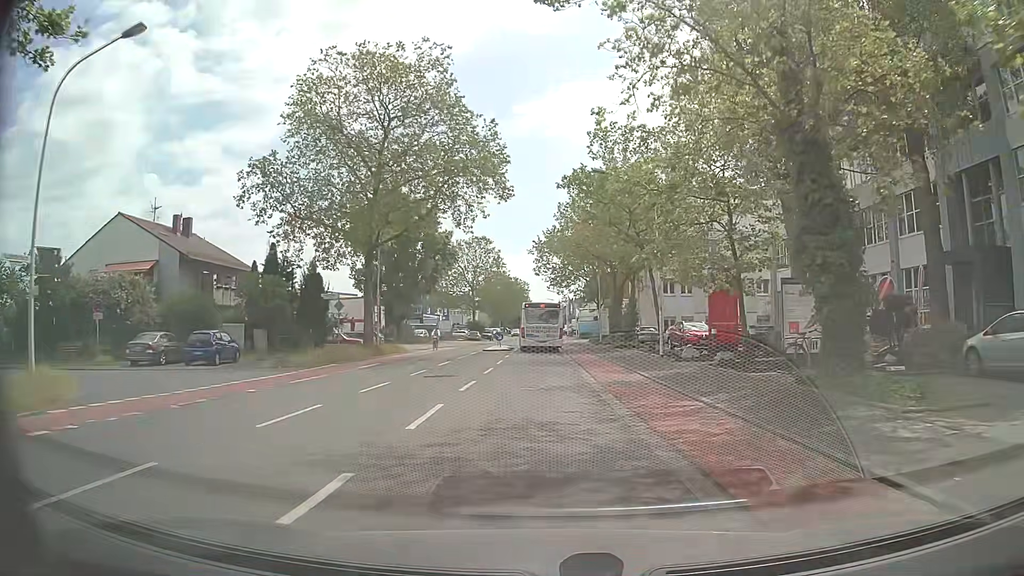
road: secondary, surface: asphalt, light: Day
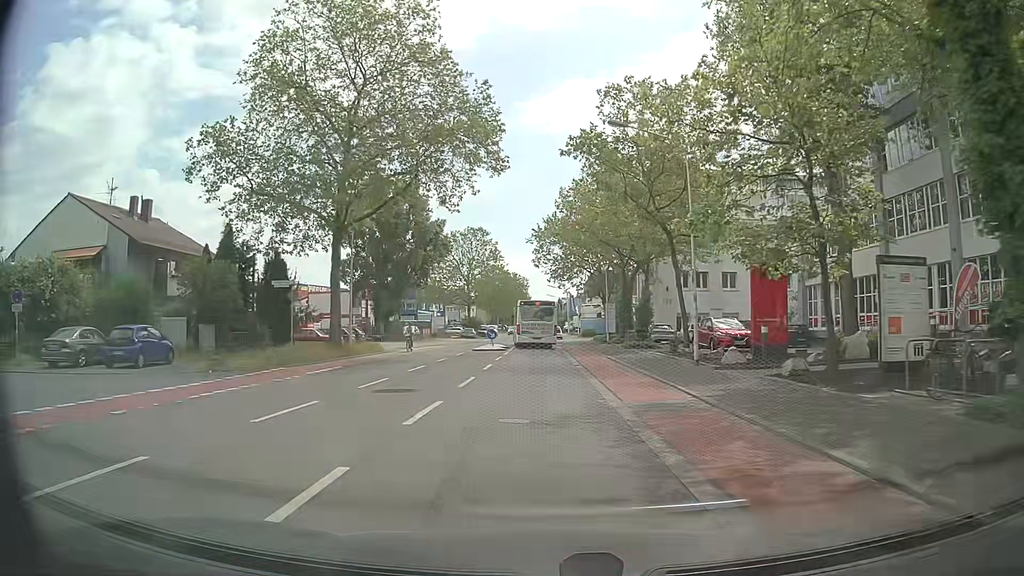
(0.0, +6.1) m; 0°
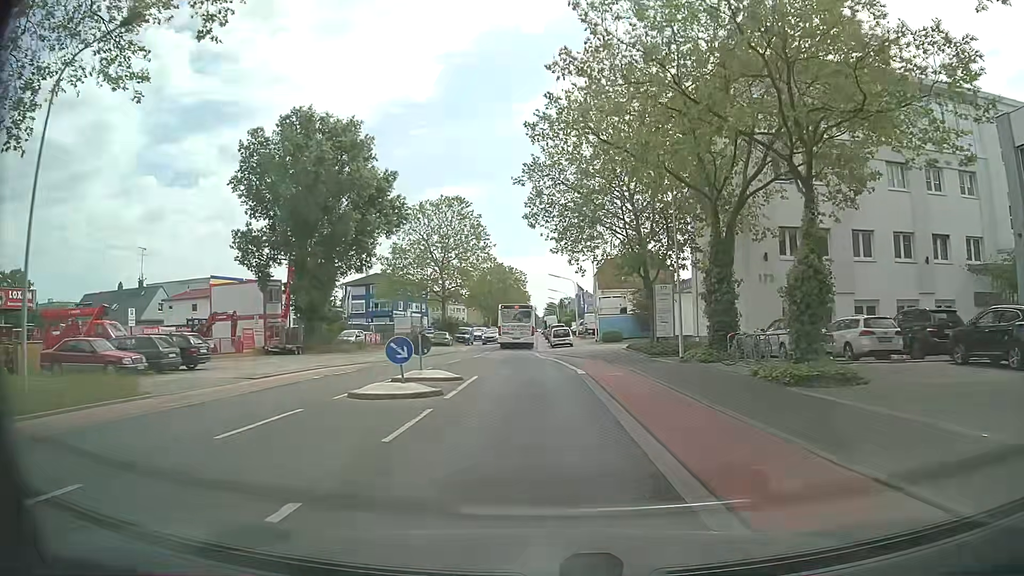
(0.0, +25.3) m; 0°
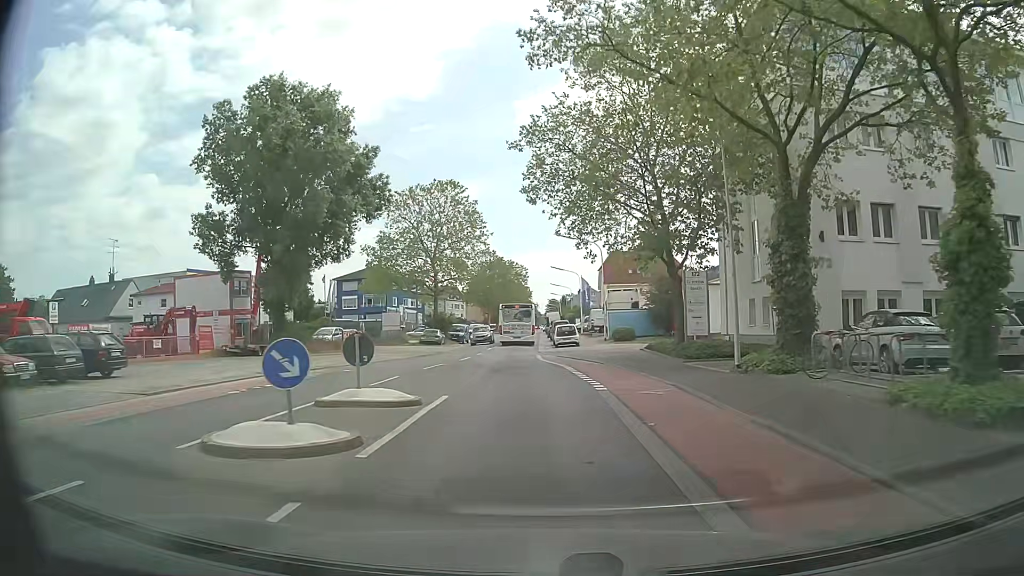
(-0.1, +6.4) m; -1°
(0, +10) (0, +20) (-1, +30) (-1, +40) (-1, +50) (-1, +60) (-1, +70) (-1, +80) (-1, +90) (-1, +100) m
